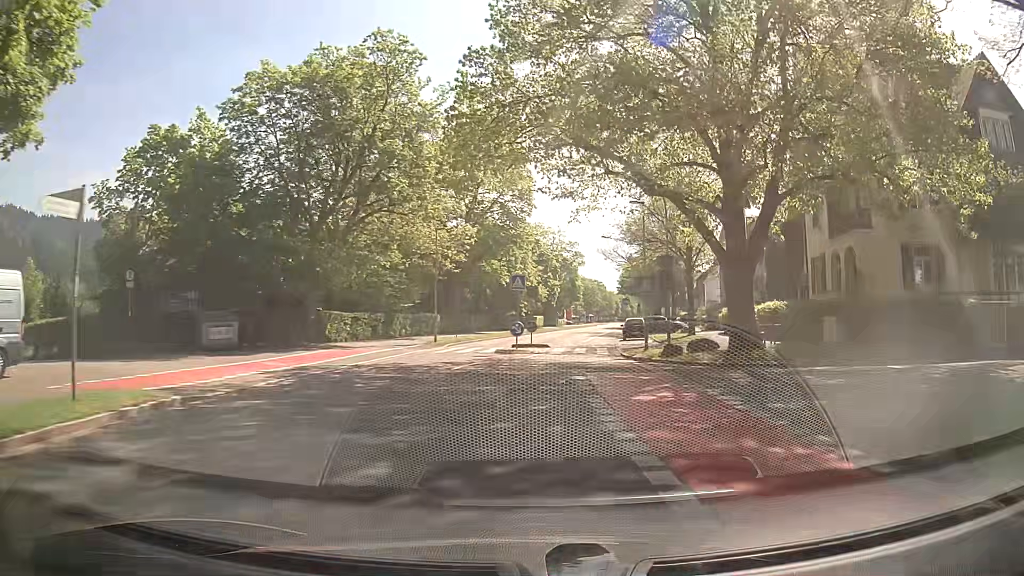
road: secondary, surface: asphalt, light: Day
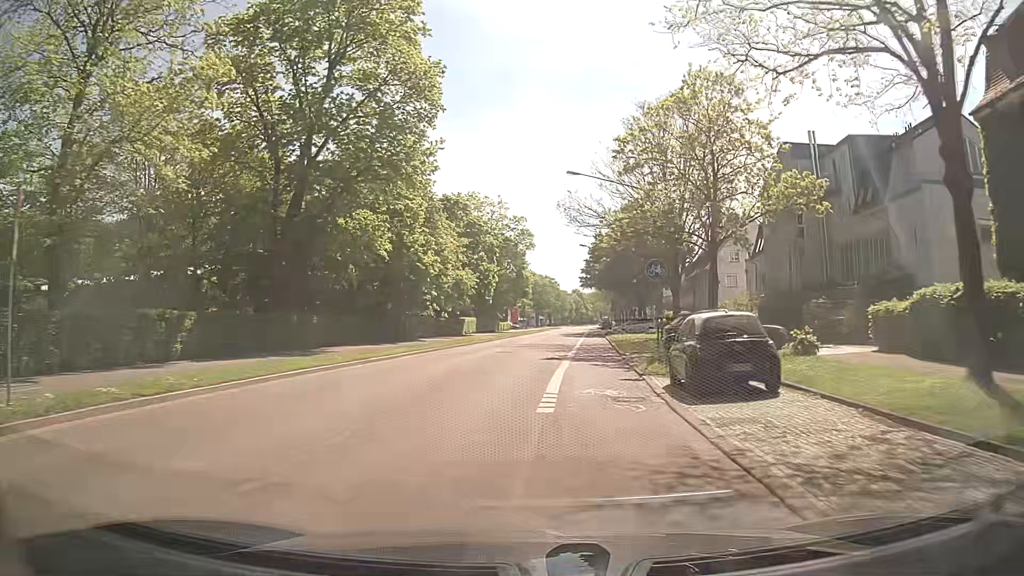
(+2.7, +33.0) m; +5°
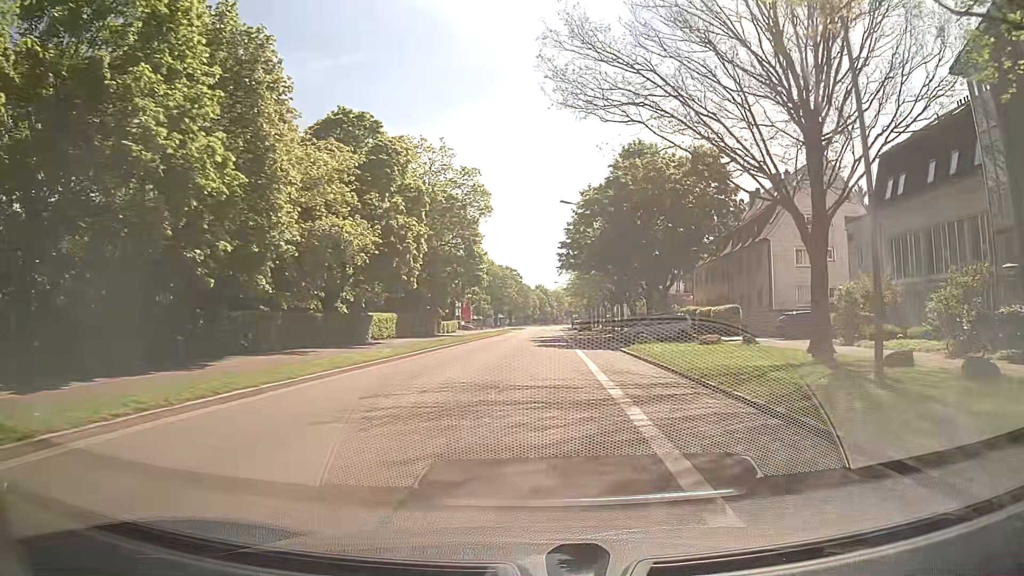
(+0.3, +28.2) m; +3°
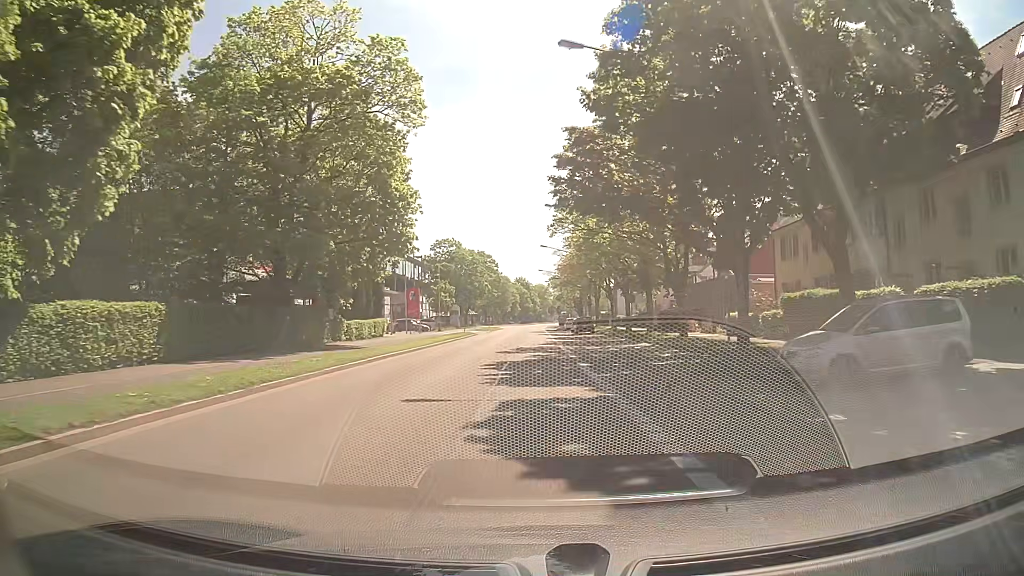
(+0.7, +29.6) m; +2°
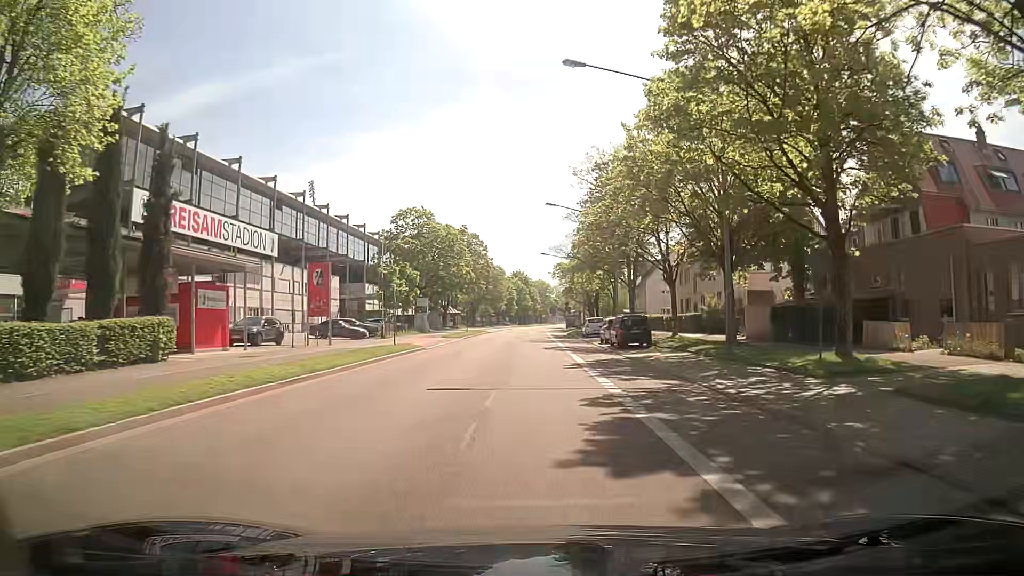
(-0.1, +30.7) m; -1°
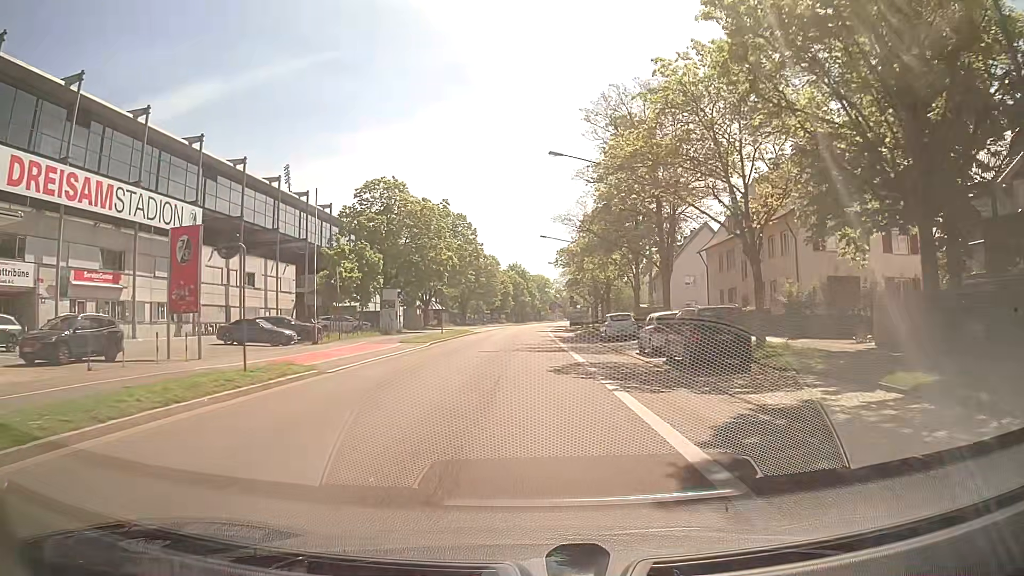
(+0.3, +15.6) m; +1°
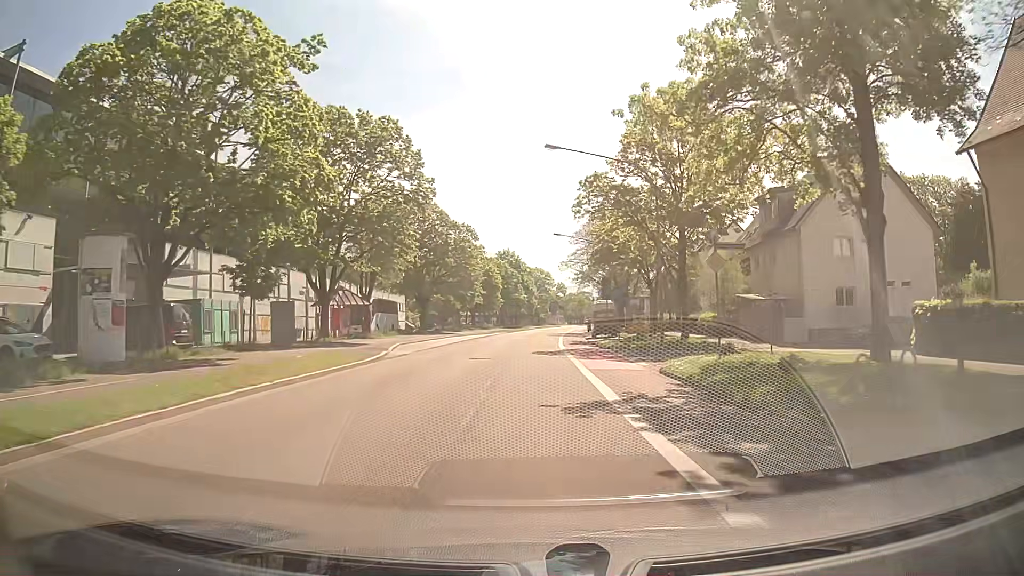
(0.0, +39.0) m; 0°
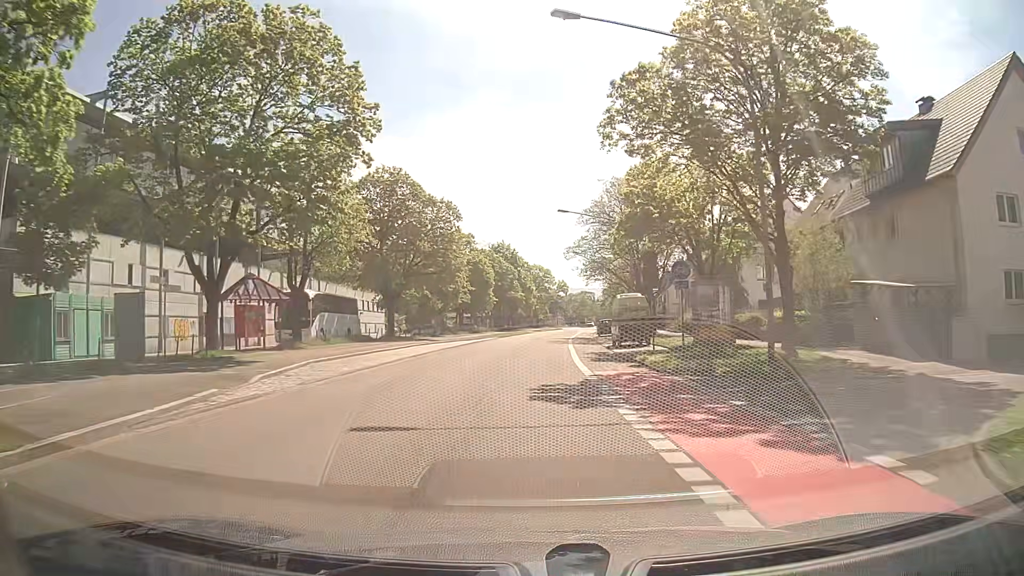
(+0.1, +15.6) m; 0°
(0, +10) (0, +20) (0, +30) (+1, +40) (+1, +50) (+2, +60) (+3, +70) (+4, +80) (+5, +90) (+6, +100) m
